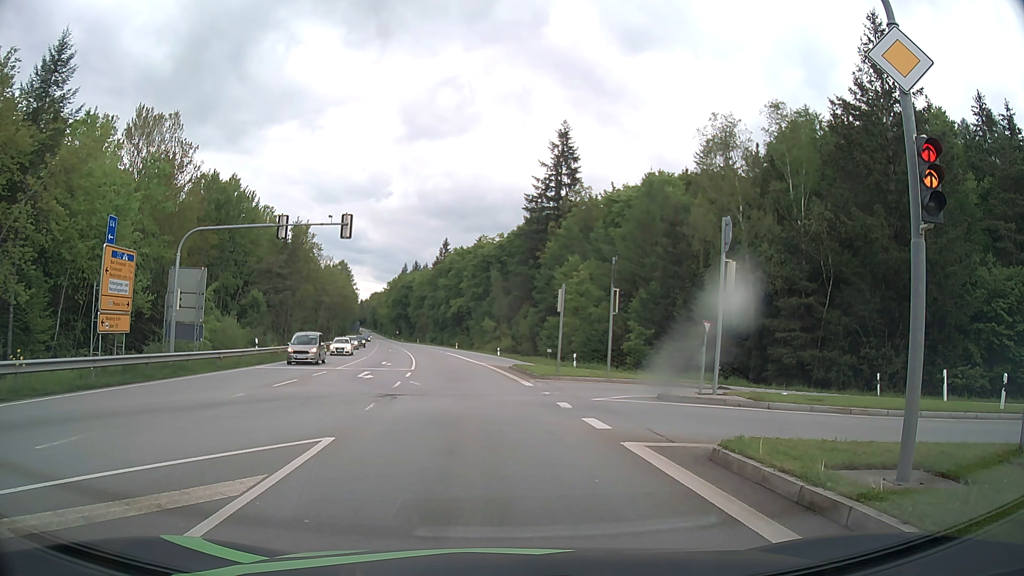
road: secondary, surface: asphalt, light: Day
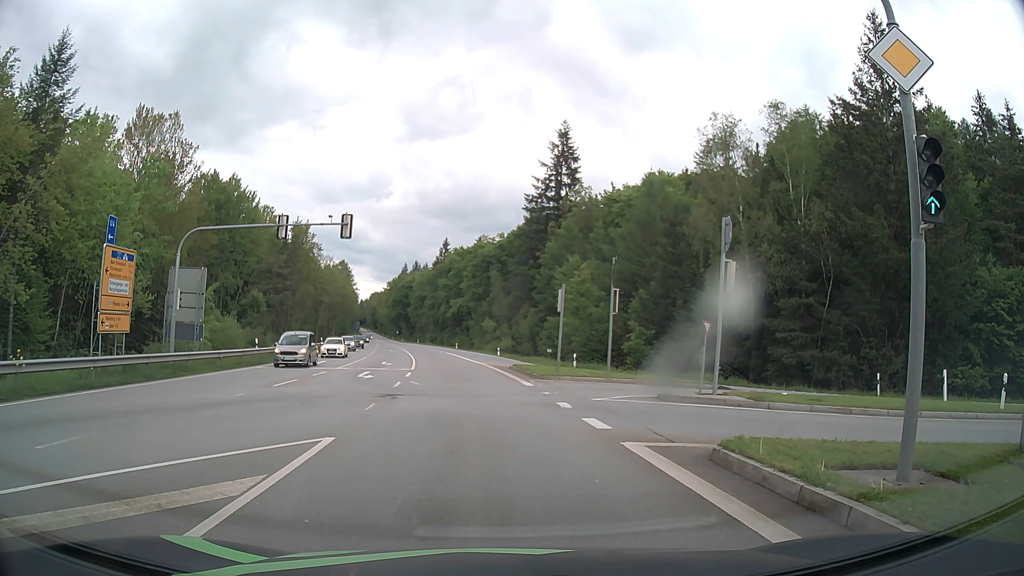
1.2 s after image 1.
(0.0, 0.0) m; 0°
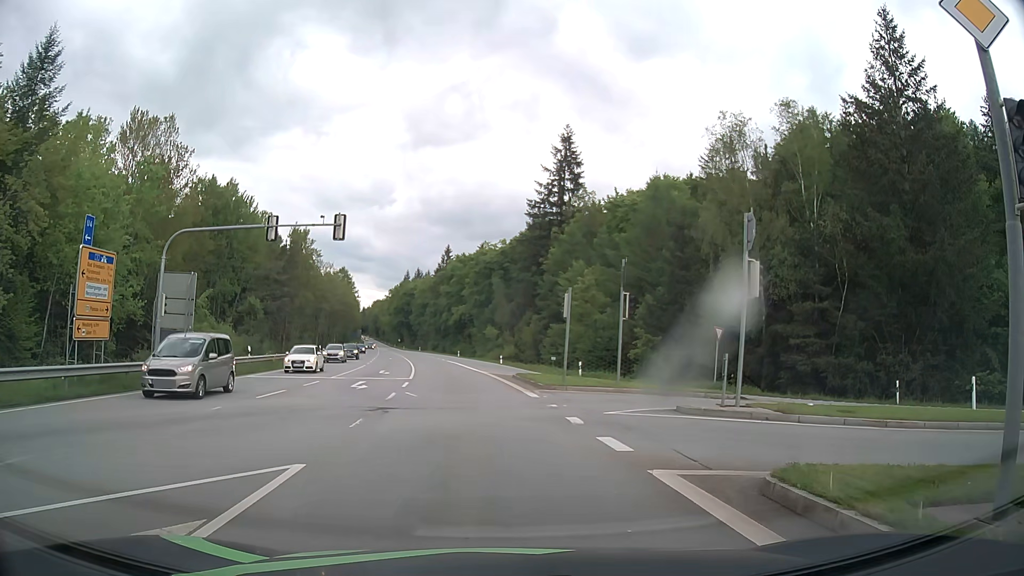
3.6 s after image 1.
(0.0, +1.8) m; 0°
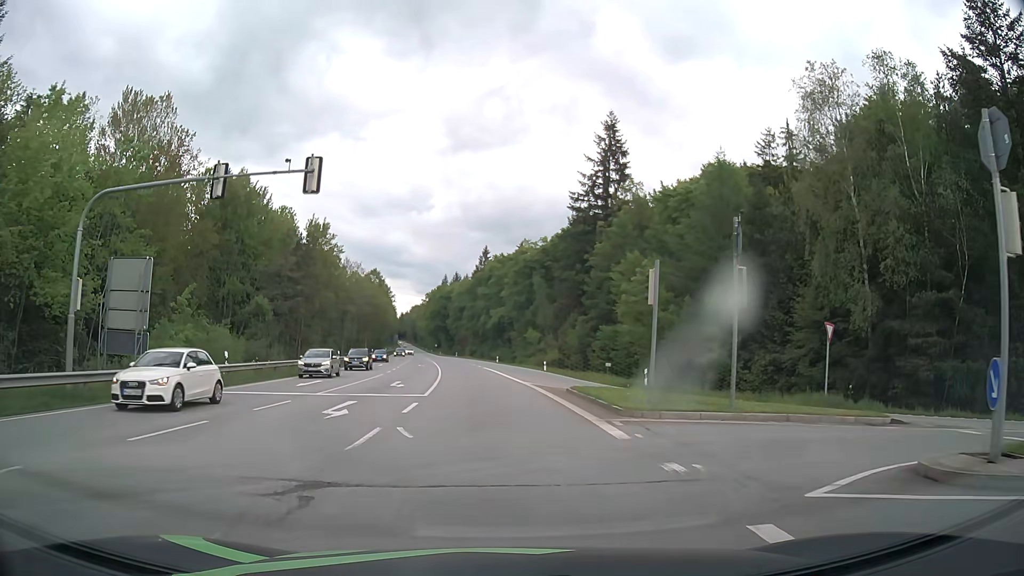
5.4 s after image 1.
(-0.2, +9.0) m; -3°
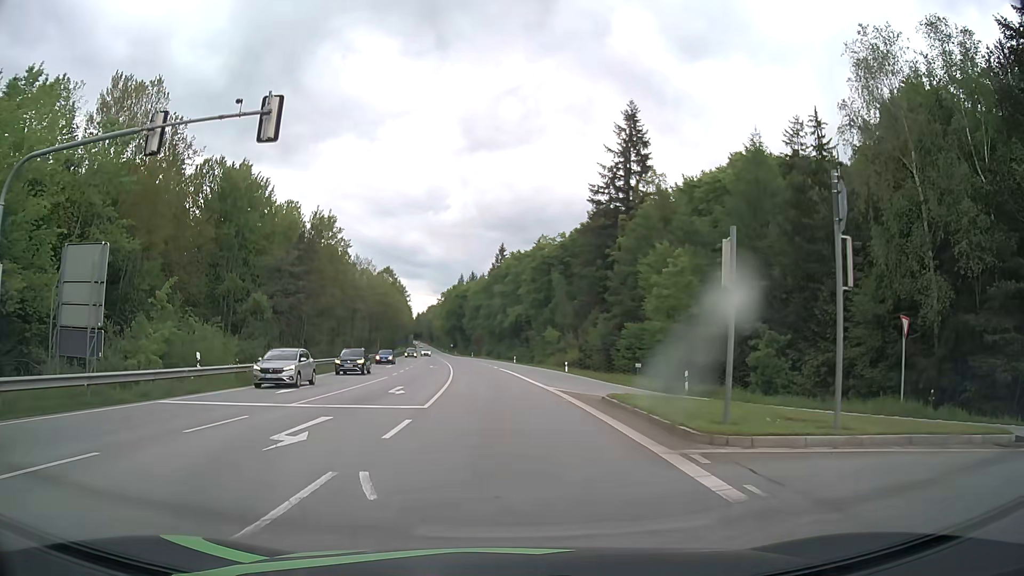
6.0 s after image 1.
(-0.1, +4.7) m; -1°
(0, +10) (0, +20) (-1, +30) (-1, +40) (-2, +50) (-3, +60) (-4, +70) (-5, +80) (-6, +90) (-7, +100) m
